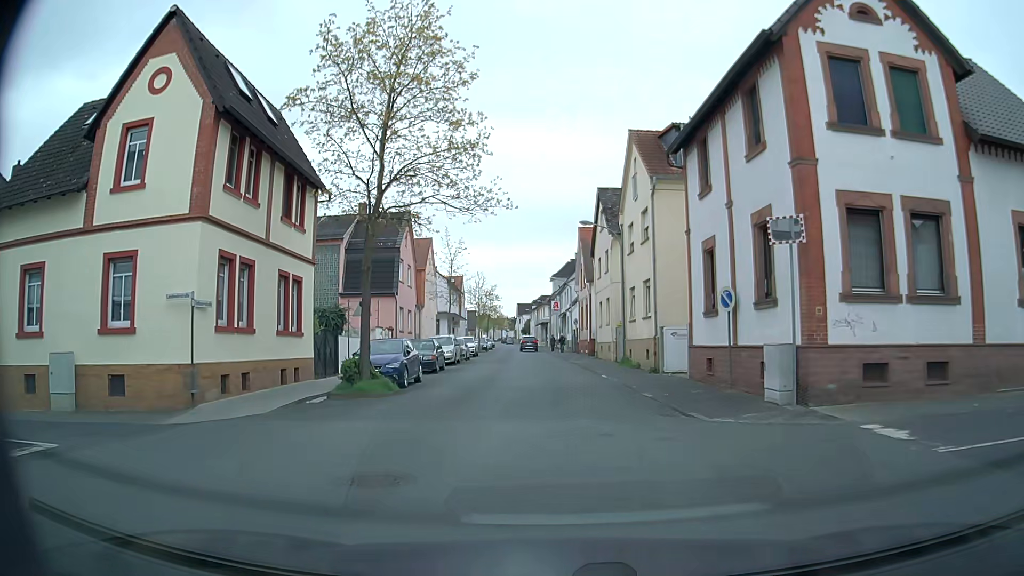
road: residential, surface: asphalt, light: Day
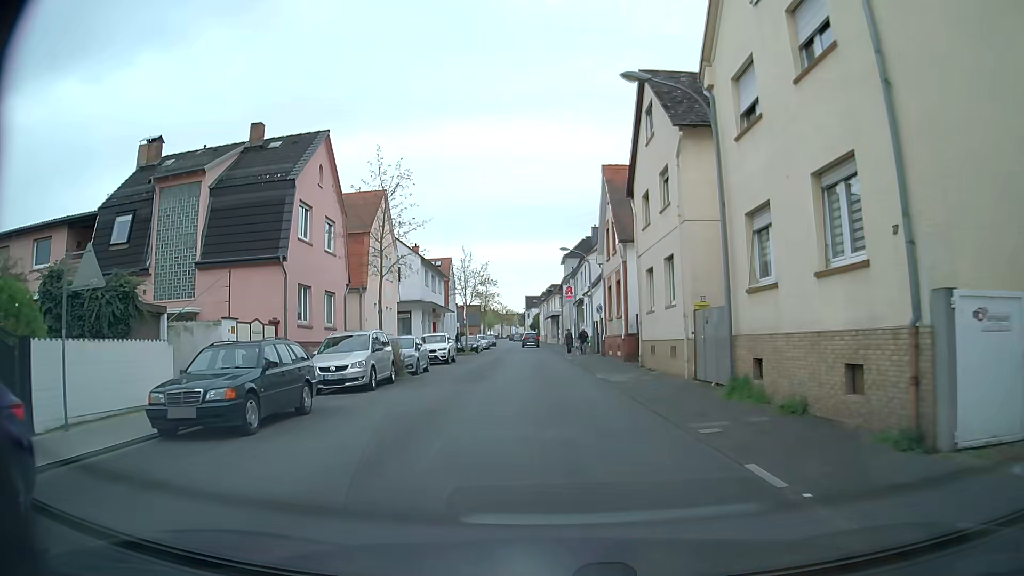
(+0.1, +18.0) m; -1°
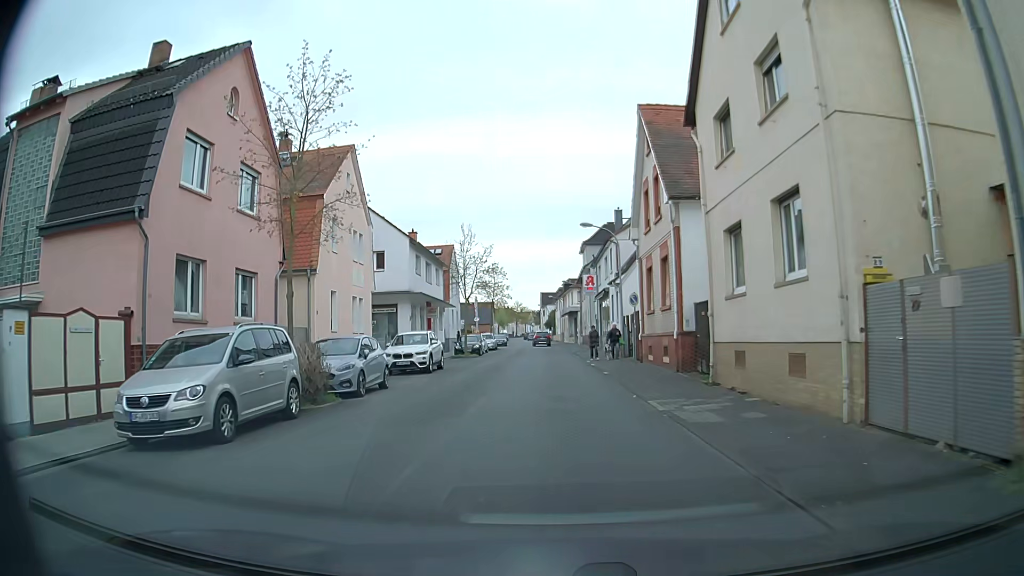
(-0.1, +9.2) m; -2°
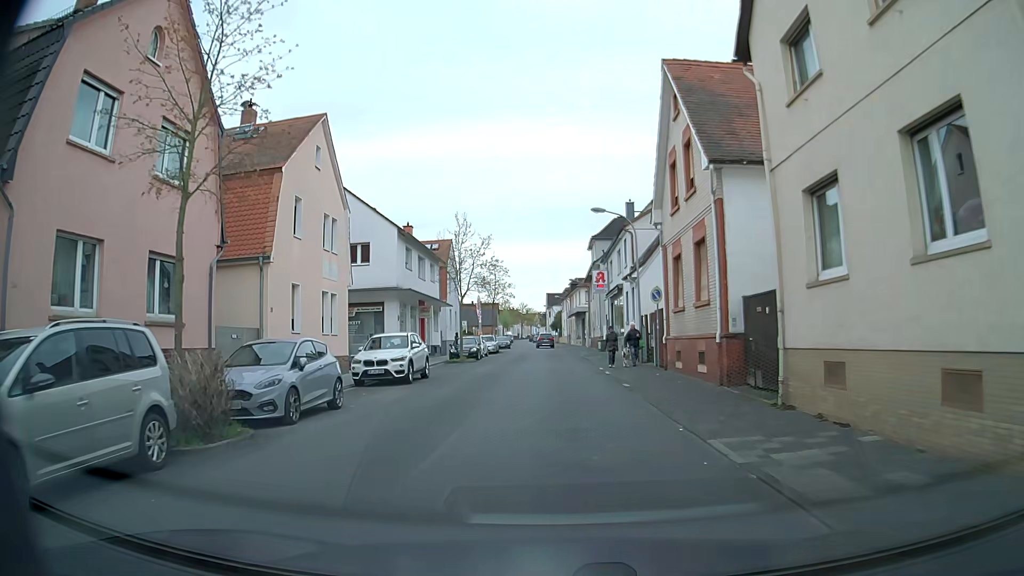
(+0.1, +4.7) m; +1°
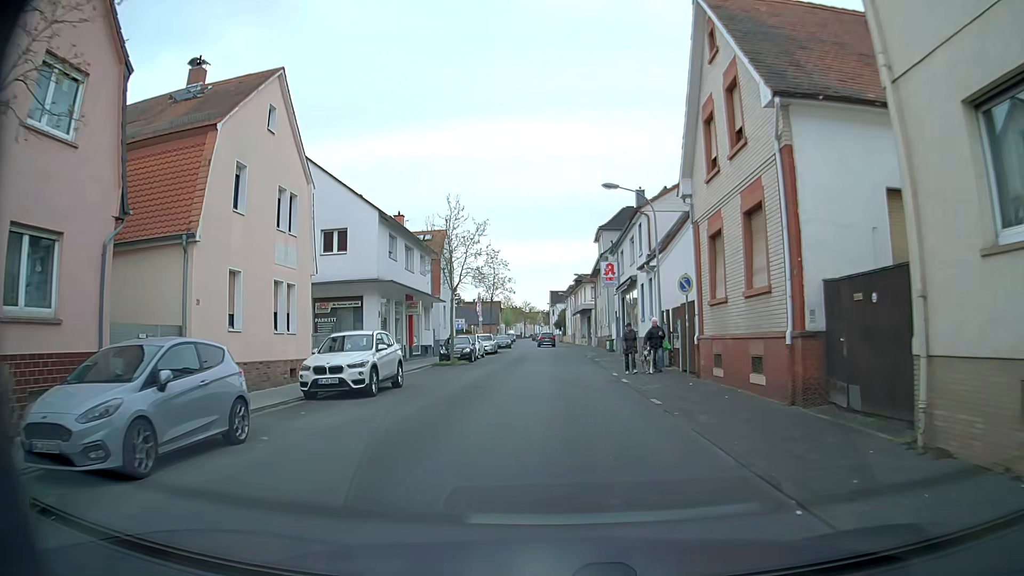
(-0.1, +4.7) m; -3°
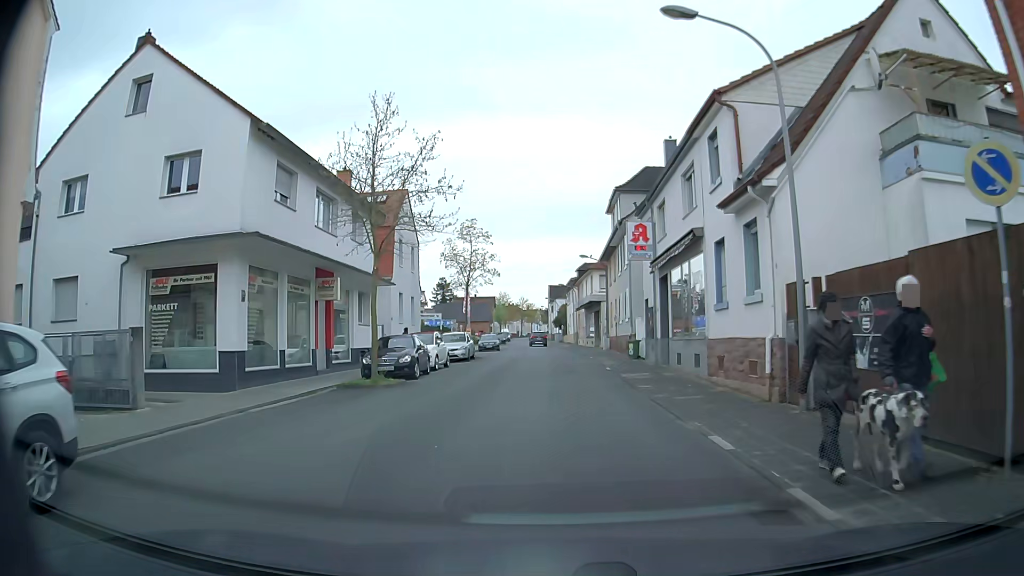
(+0.3, +14.3) m; 0°
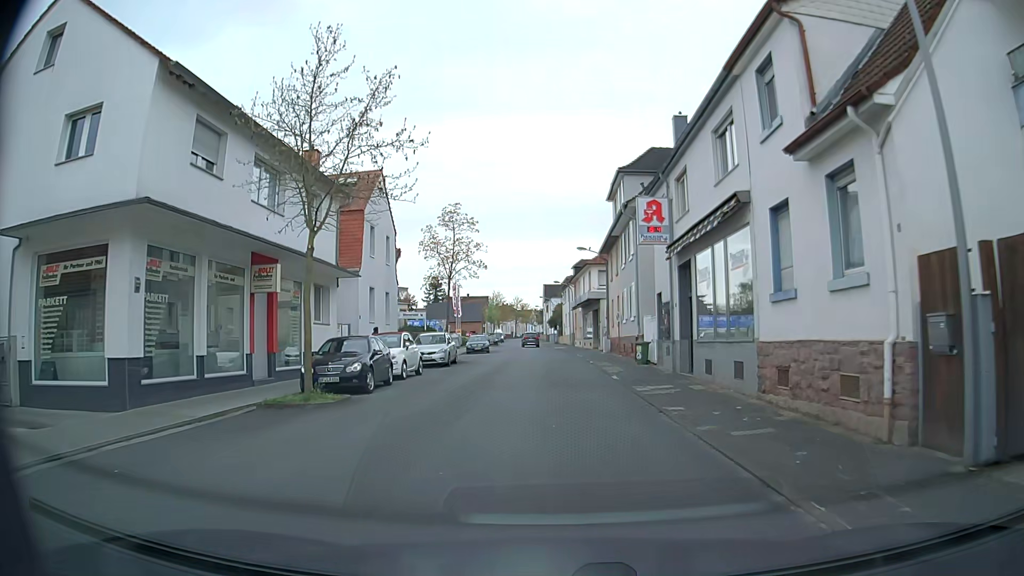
(+0.1, +4.8) m; +2°
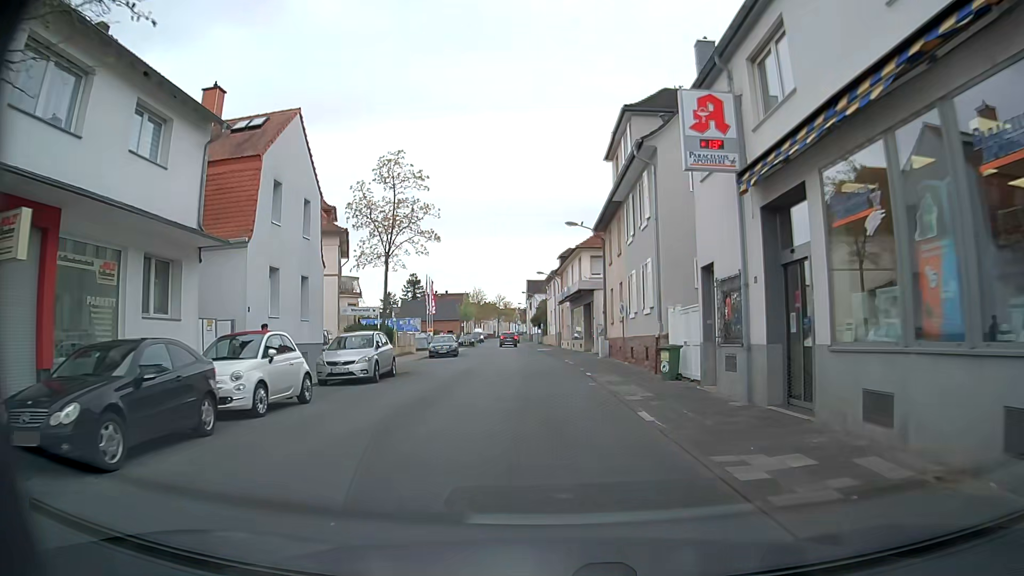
(+0.1, +9.8) m; +1°
